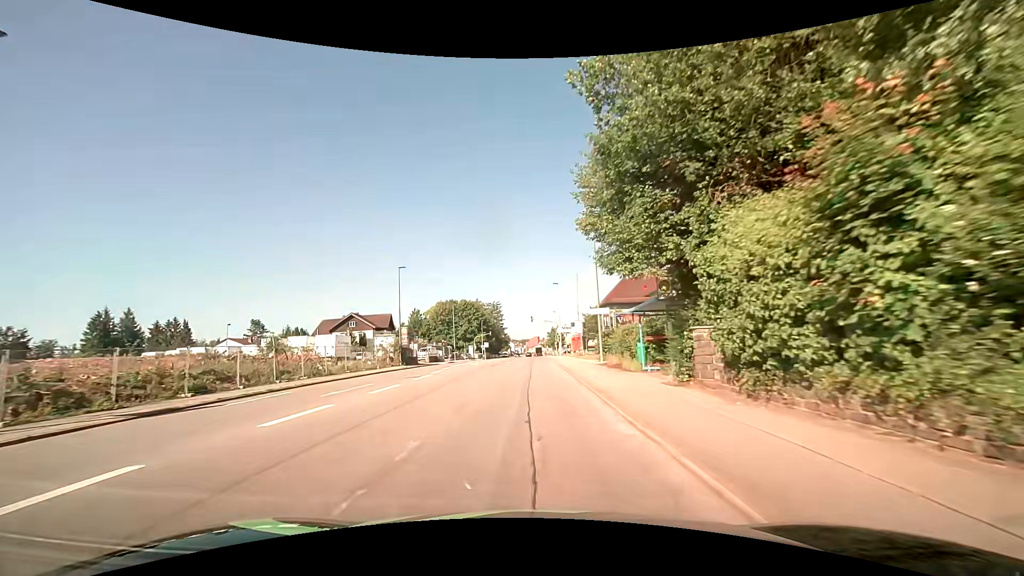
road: tertiary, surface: asphalt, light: Day
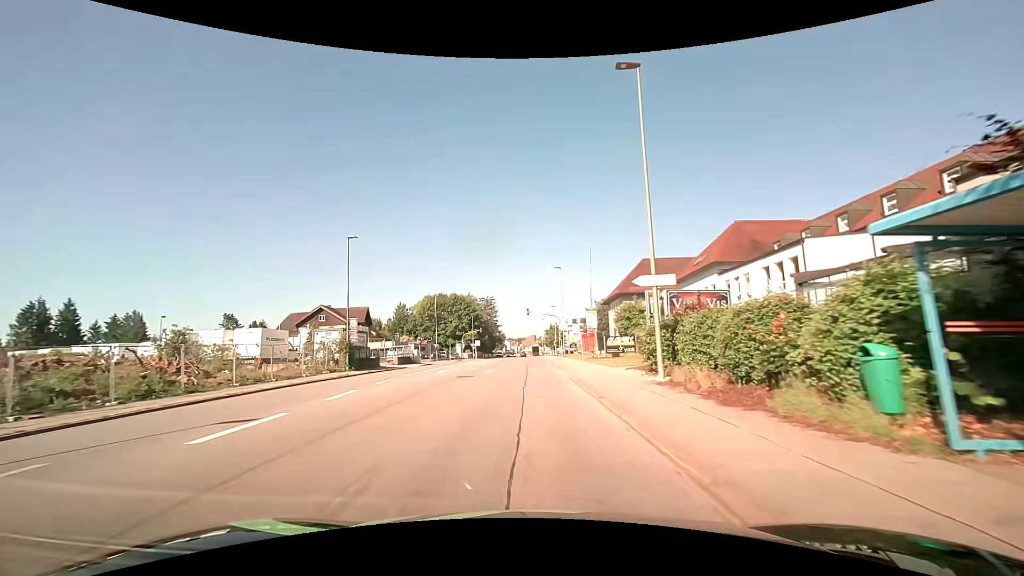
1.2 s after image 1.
(0.0, +13.7) m; 0°
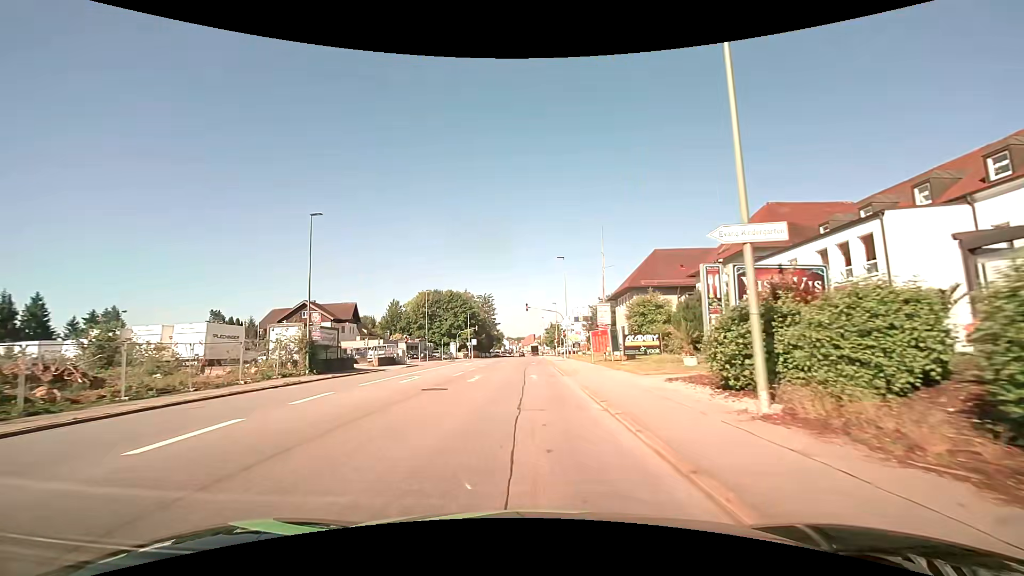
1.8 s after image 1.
(0.0, +6.5) m; +1°
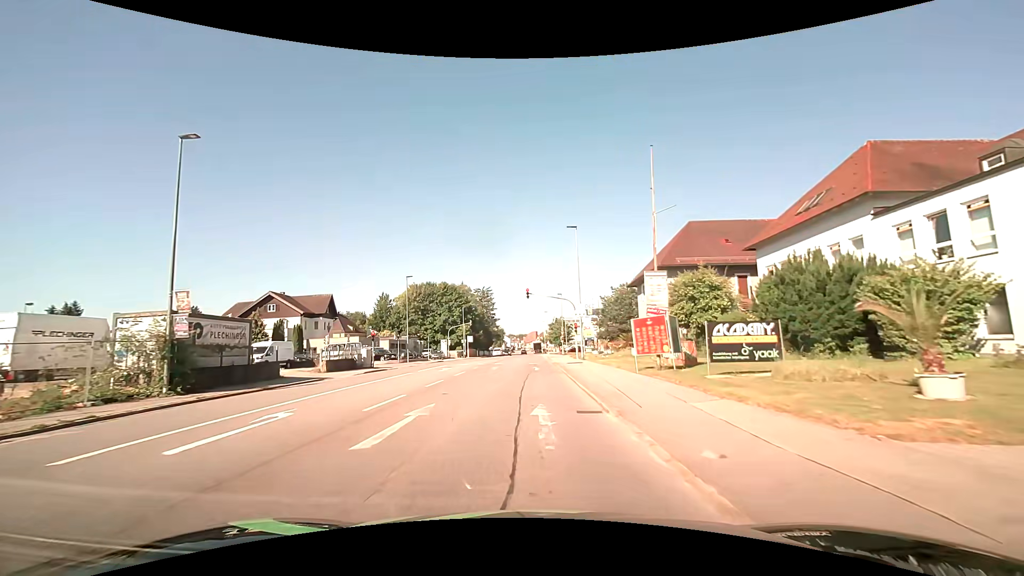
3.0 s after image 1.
(-0.1, +12.2) m; 0°
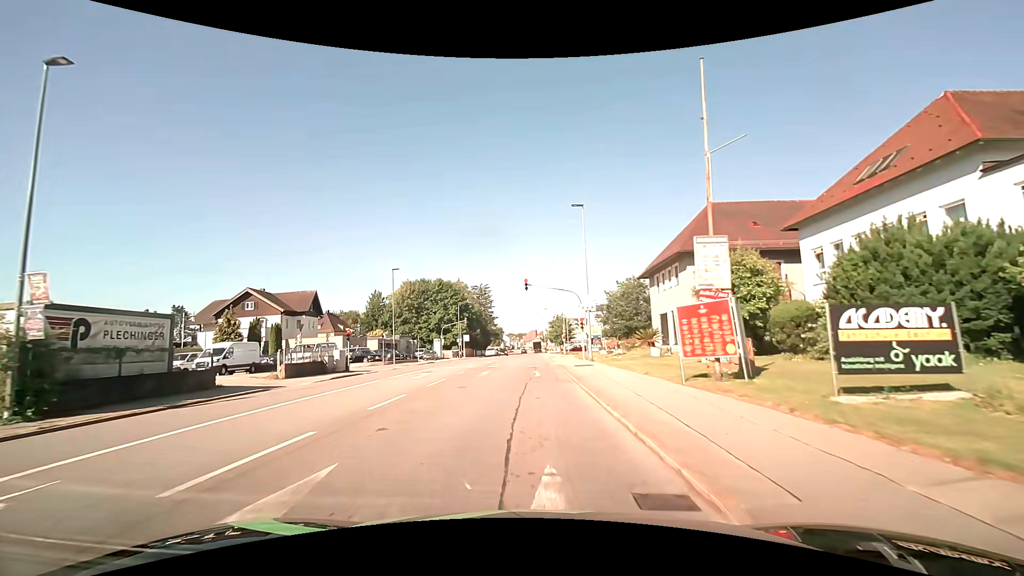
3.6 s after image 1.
(0.0, +5.6) m; 0°
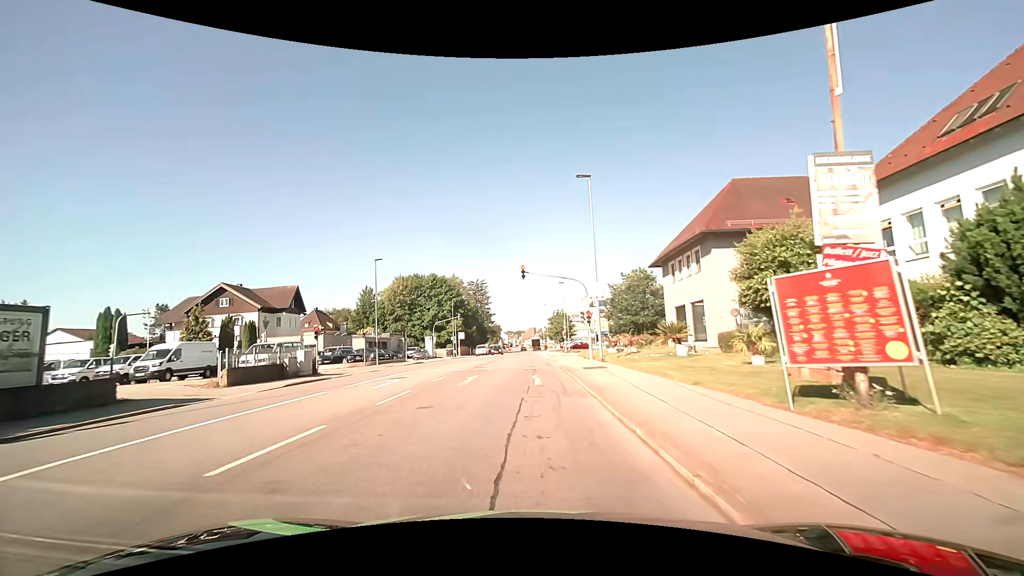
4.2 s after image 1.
(0.0, +5.2) m; -1°
